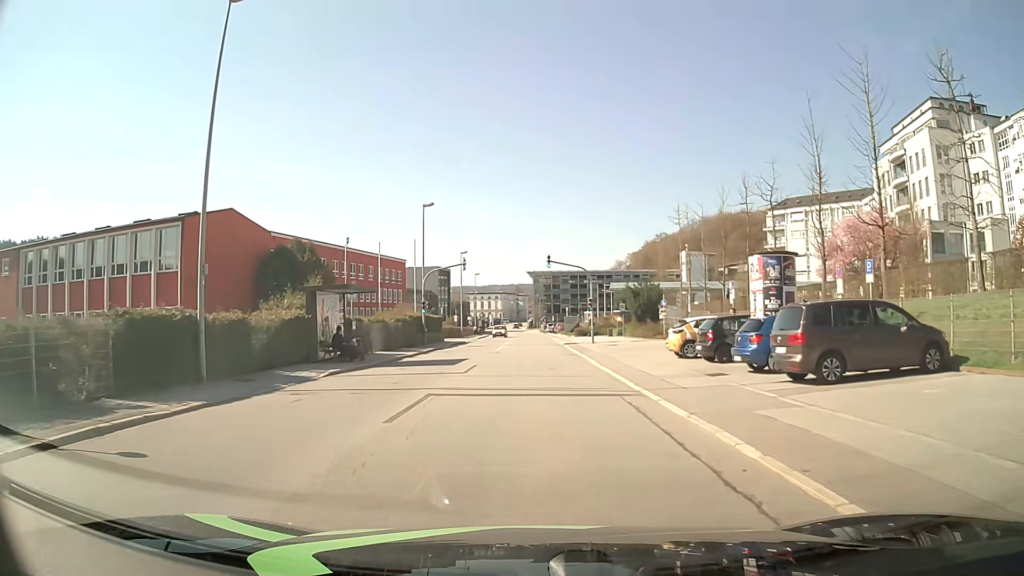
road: tertiary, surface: asphalt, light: Day
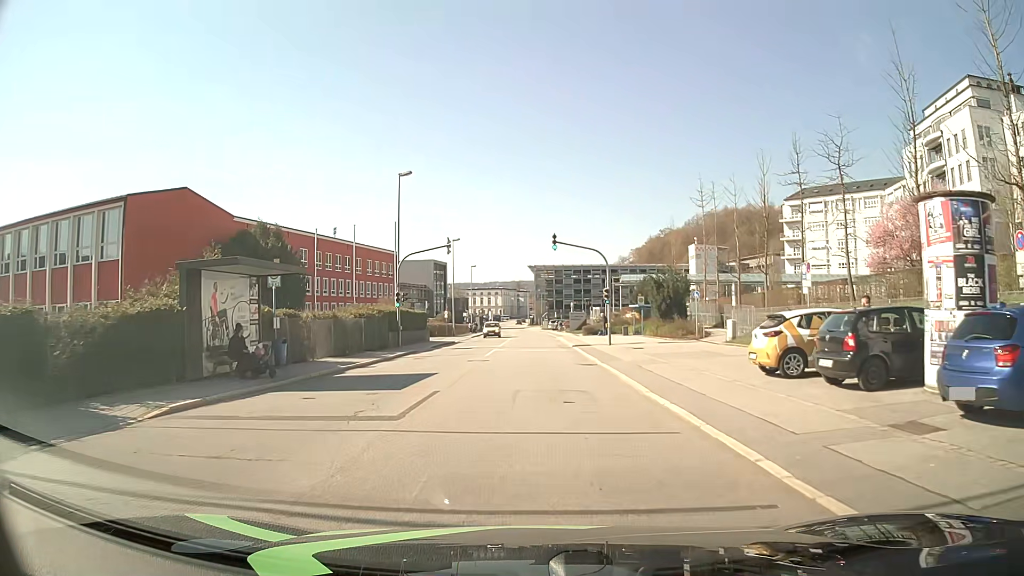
(0.0, +9.5) m; 0°
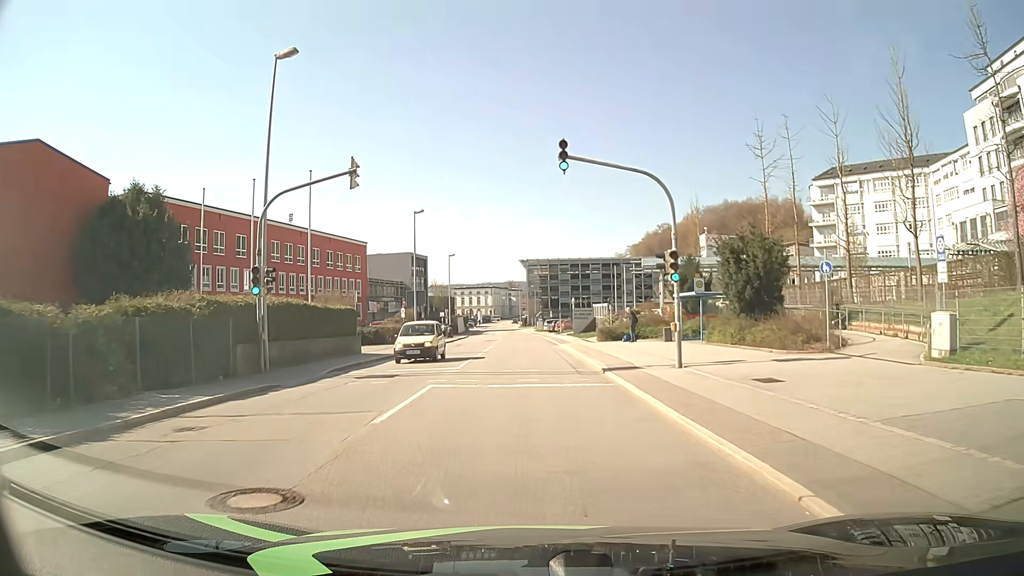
(0.0, +19.0) m; 0°
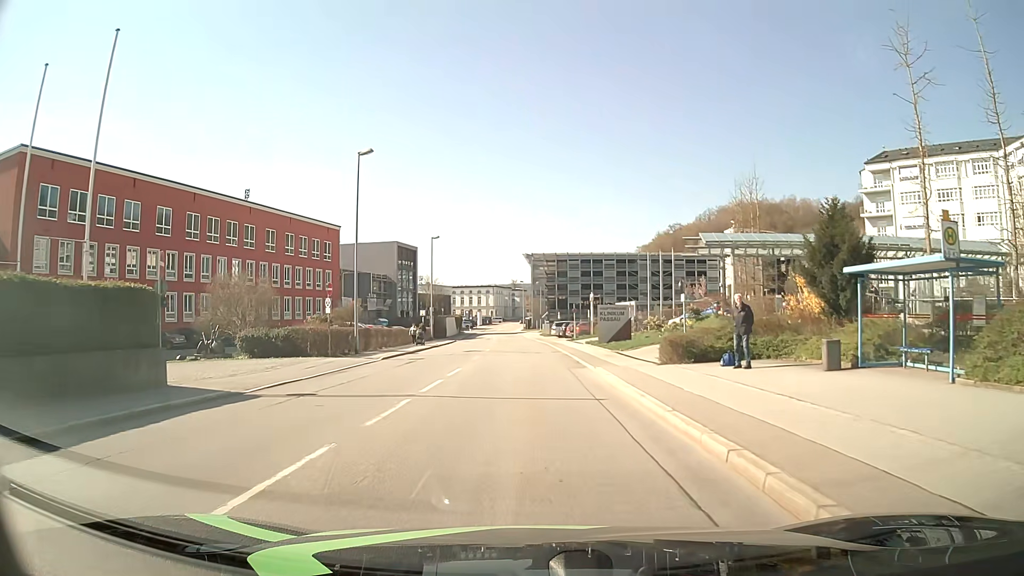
(0.0, +18.8) m; 0°
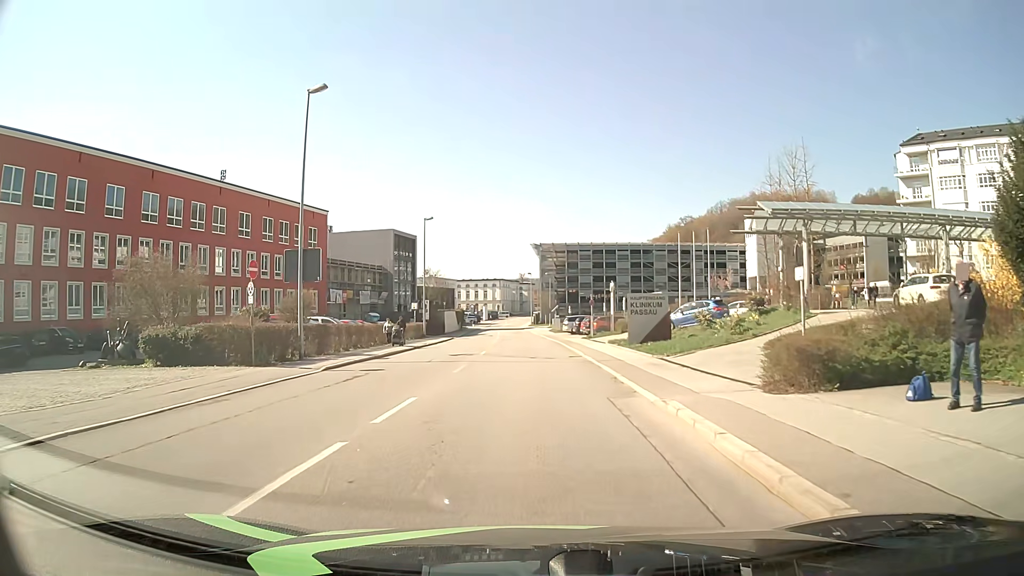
(-0.1, +9.3) m; -1°
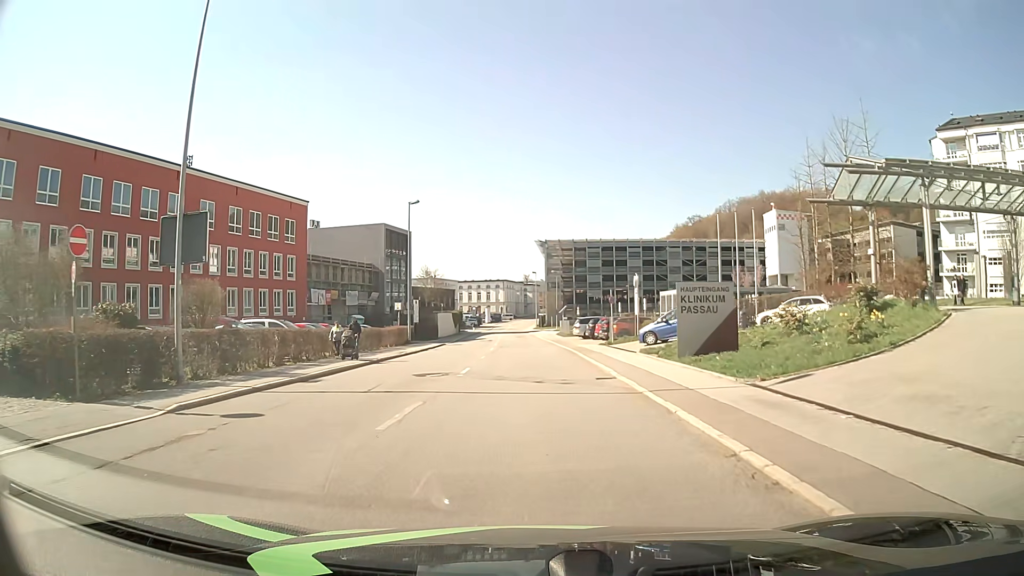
(-0.1, +9.3) m; -1°
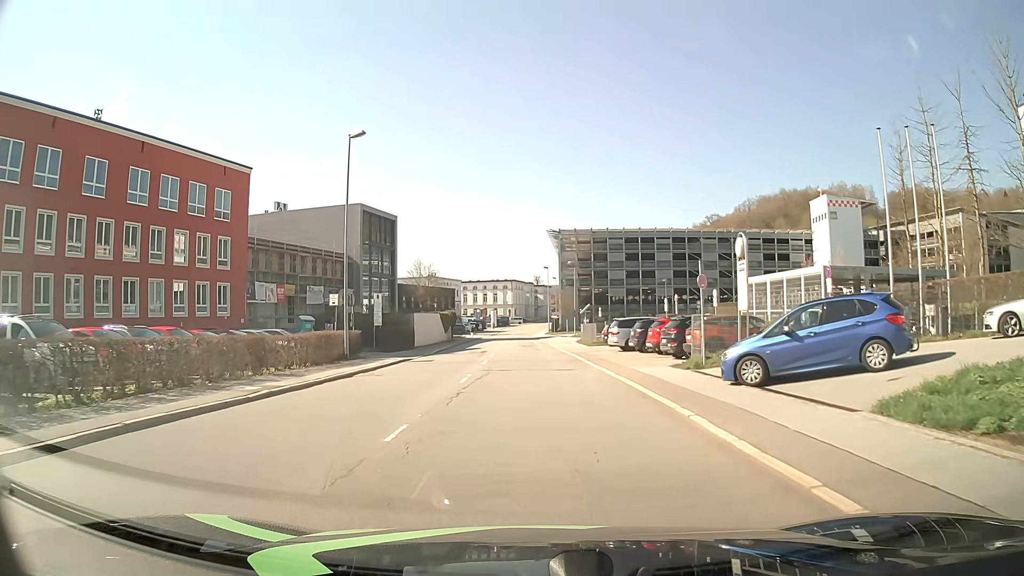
(-0.1, +18.7) m; -1°
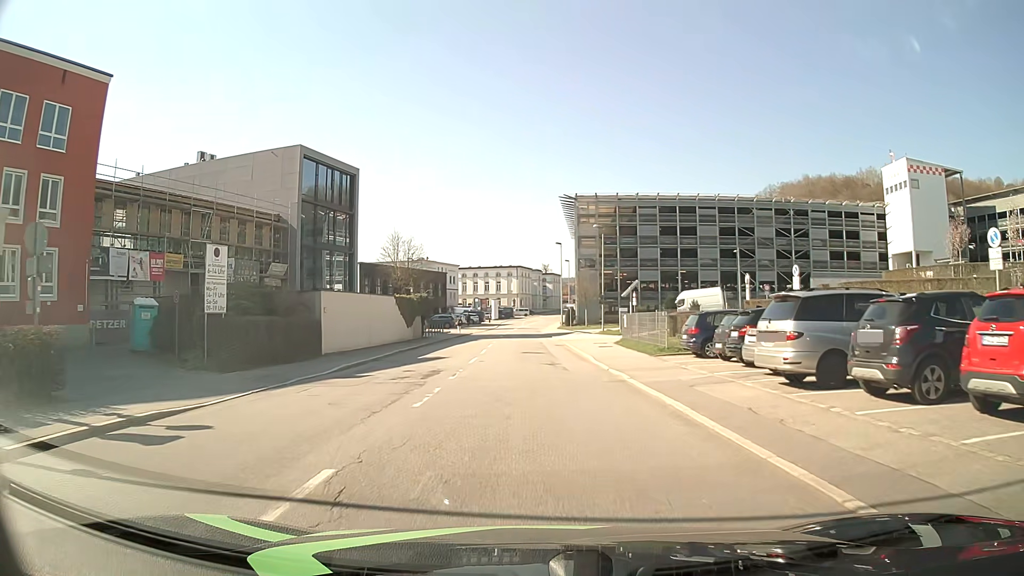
(0.0, +23.3) m; 0°
